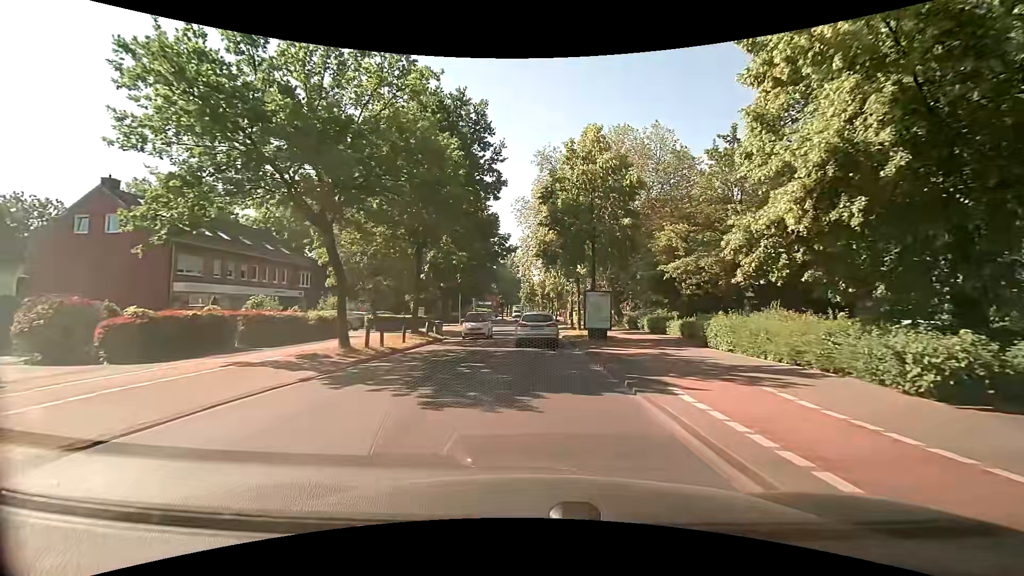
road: tertiary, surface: asphalt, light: Day
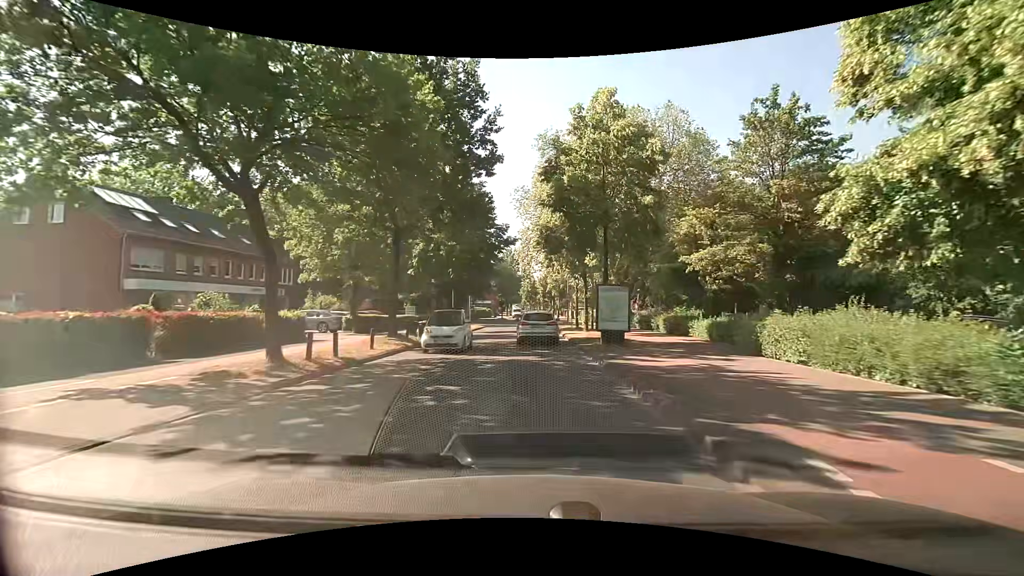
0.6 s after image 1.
(+0.1, +4.4) m; +1°
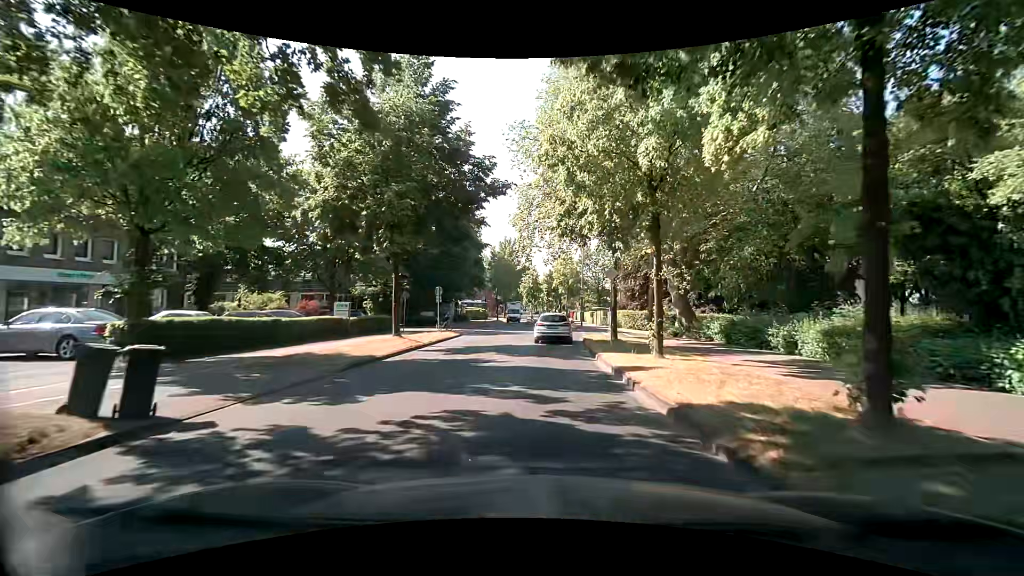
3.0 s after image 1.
(-0.1, +17.9) m; 0°
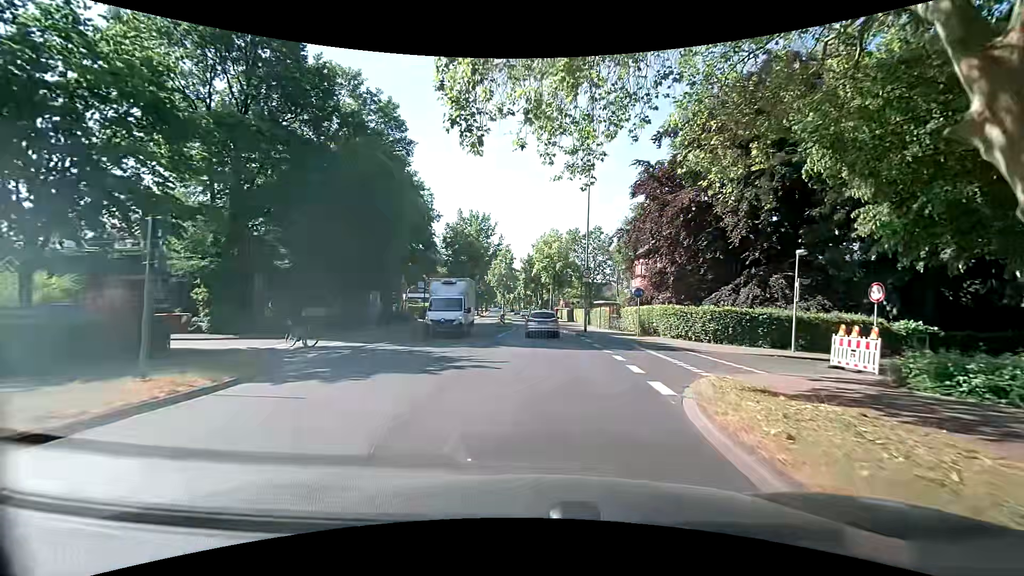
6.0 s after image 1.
(+0.2, +23.2) m; +2°
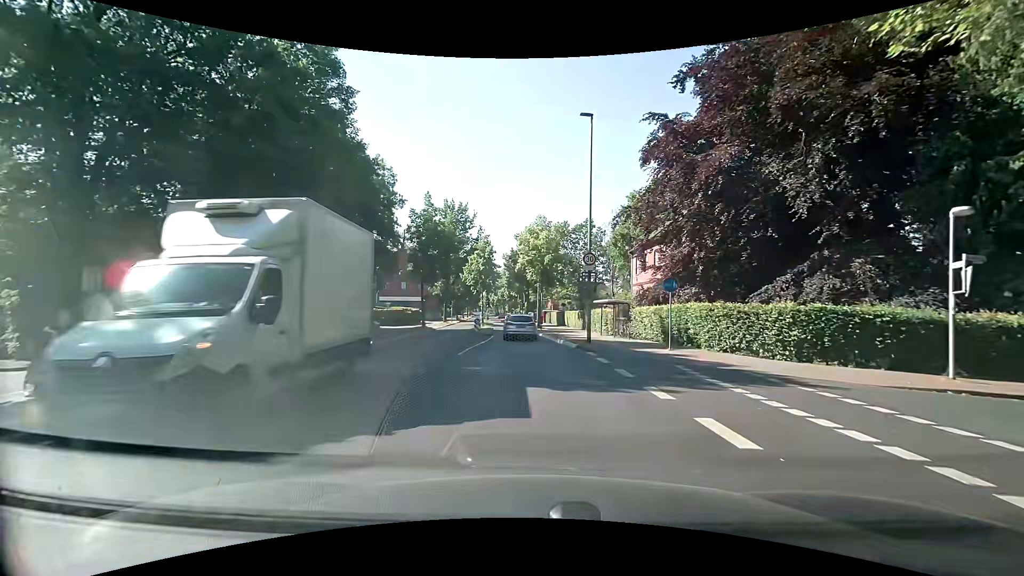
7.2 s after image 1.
(+0.2, +9.5) m; +2°
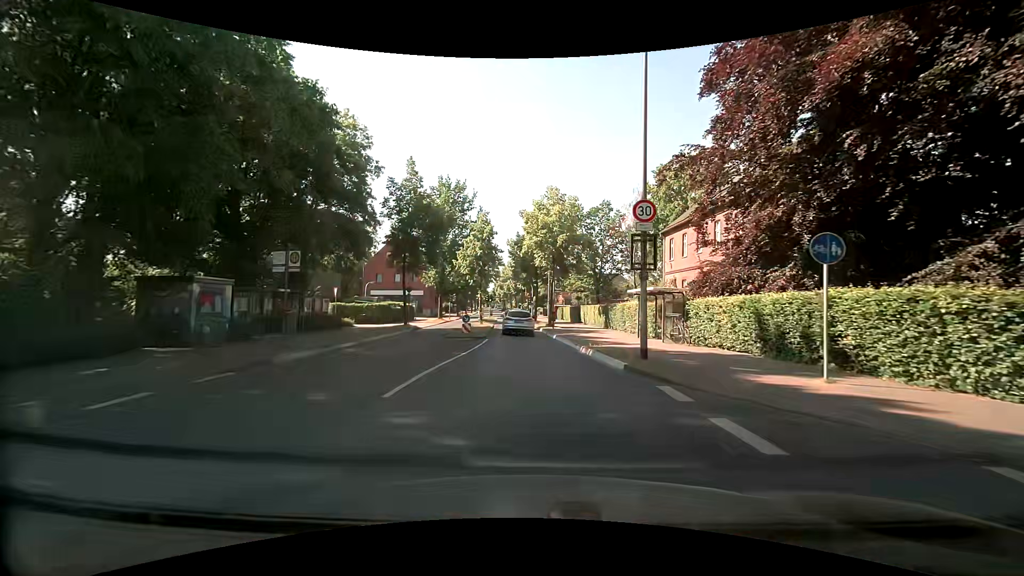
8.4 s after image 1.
(-0.1, +9.5) m; -1°
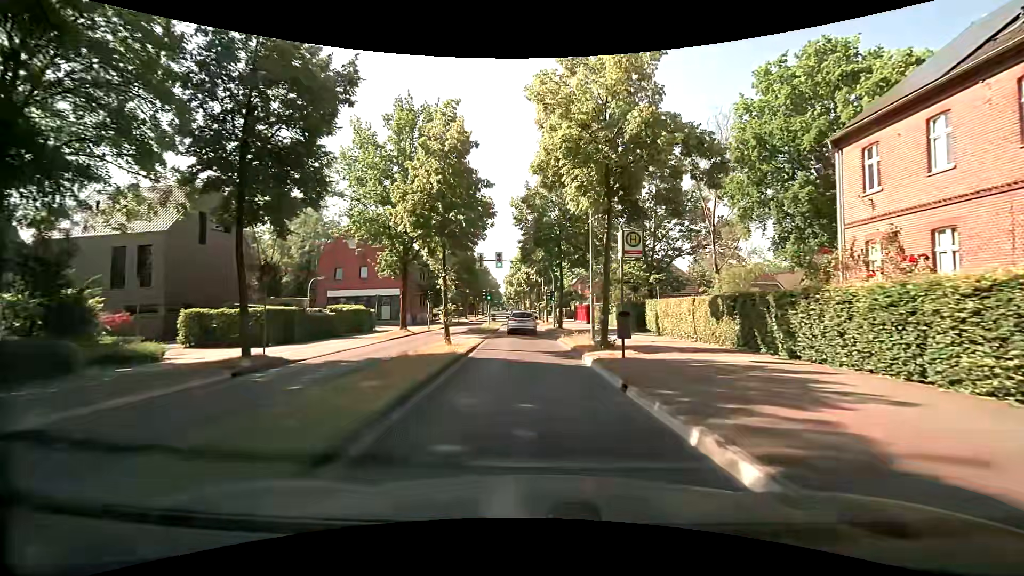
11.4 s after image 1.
(-0.5, +22.7) m; -2°
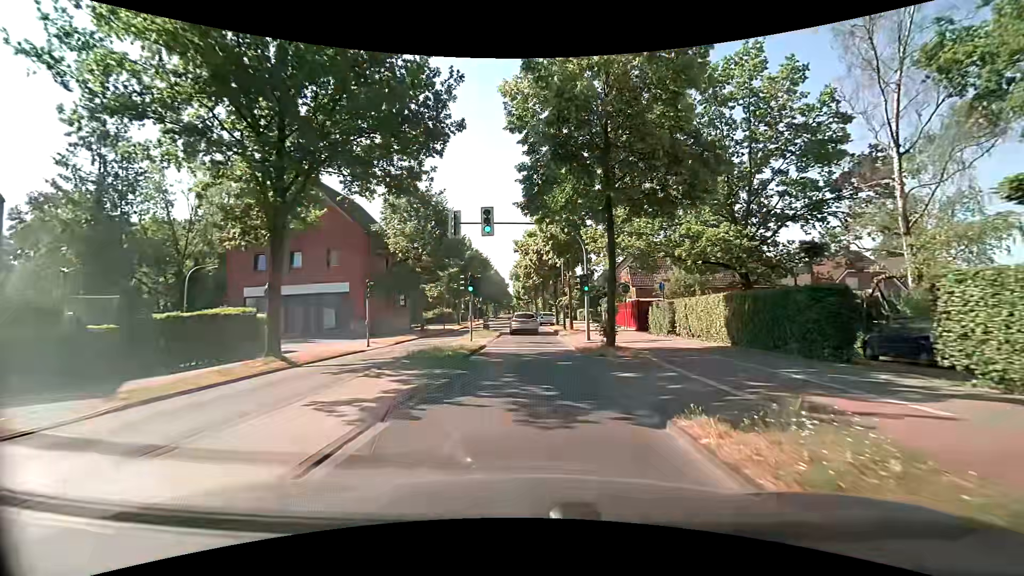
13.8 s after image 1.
(-0.3, +18.9) m; -3°
(0, +10) (0, +20) (0, +30) (0, +40) (-1, +50) (-2, +60) (-2, +70) (-2, +80) (-2, +90) (-3, +100) m
